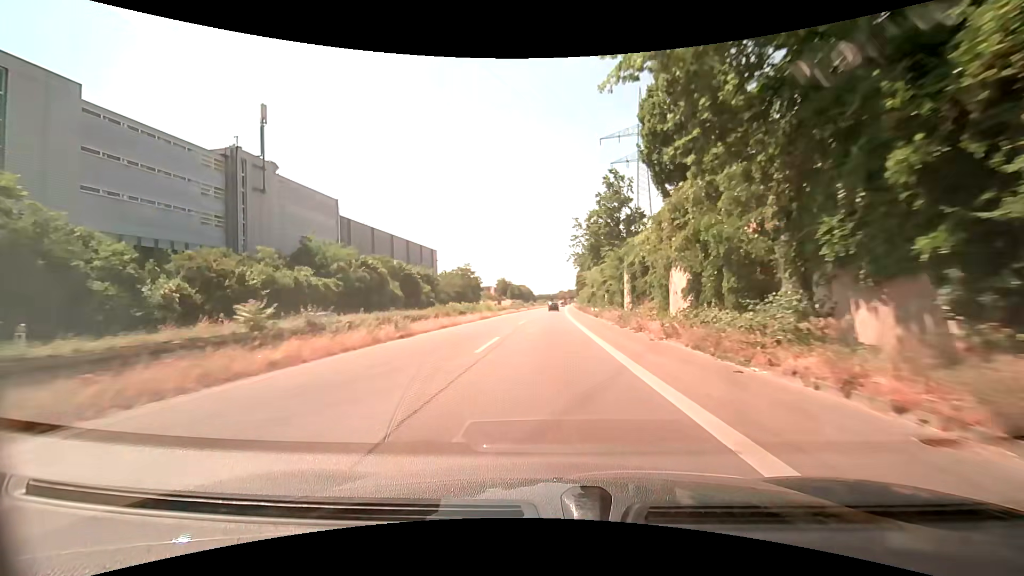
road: trunk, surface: asphalt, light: Day
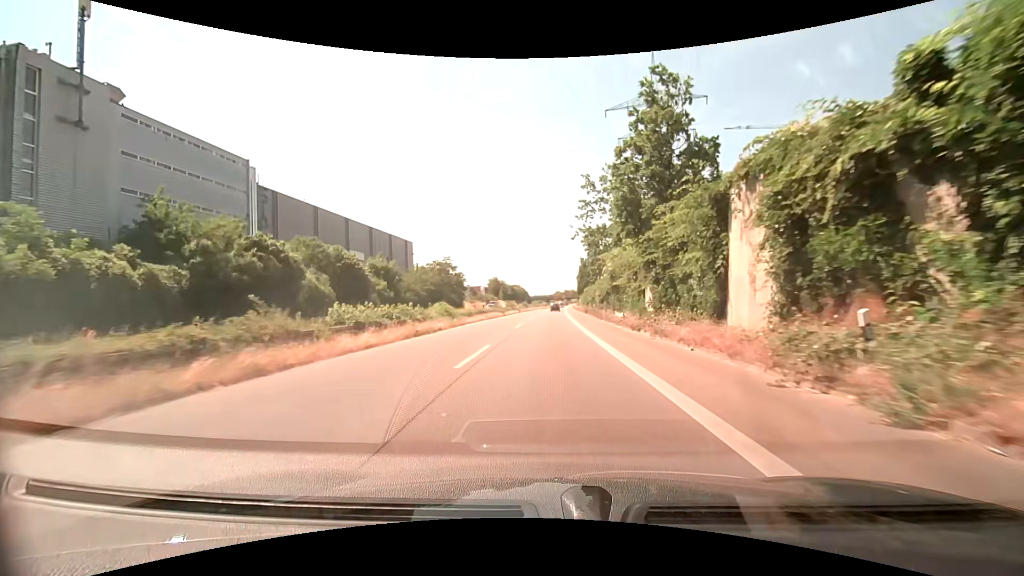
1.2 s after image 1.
(0.0, +21.0) m; 0°
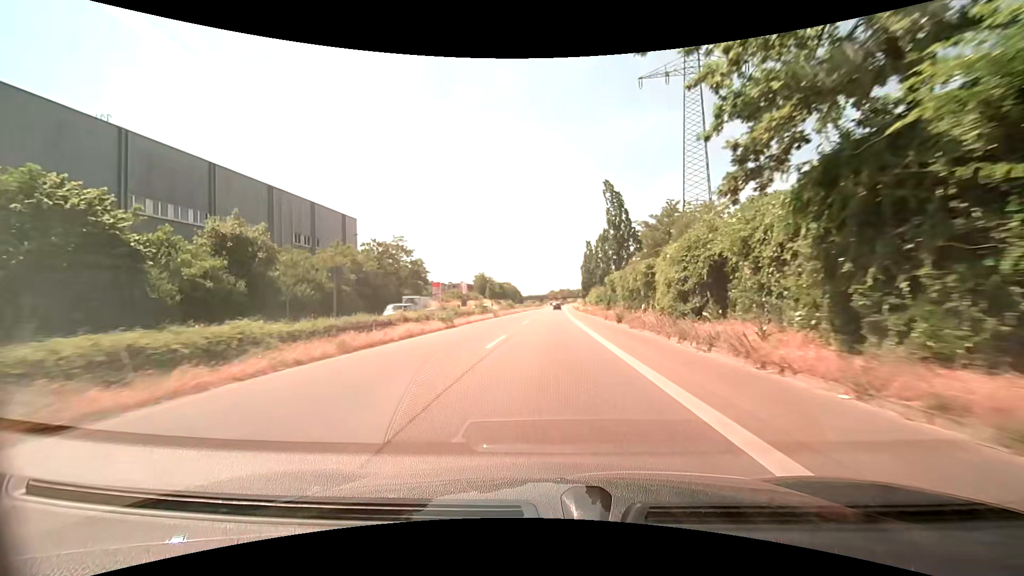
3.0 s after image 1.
(+0.3, +31.4) m; +1°
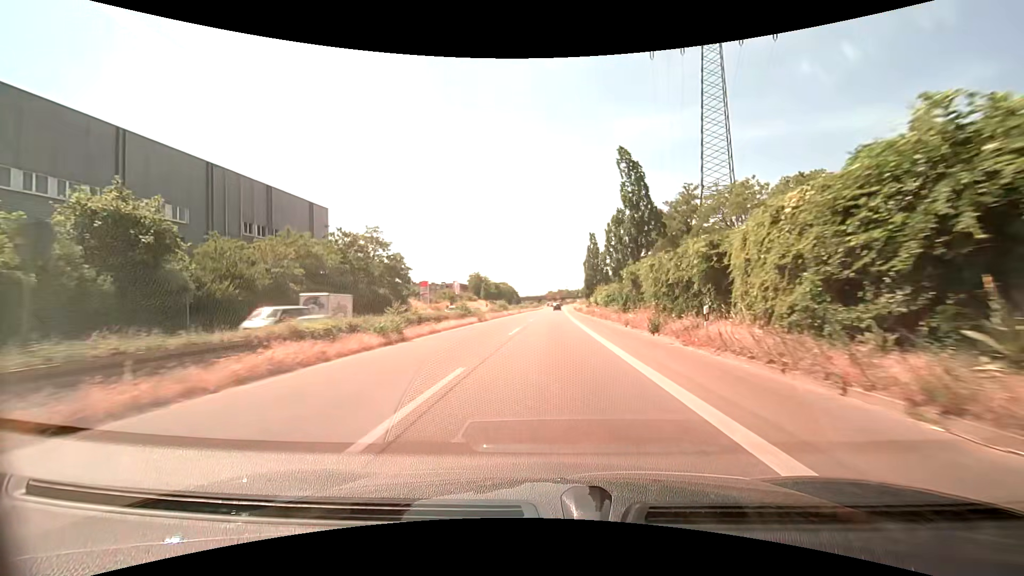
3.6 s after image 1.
(+0.1, +10.4) m; +1°
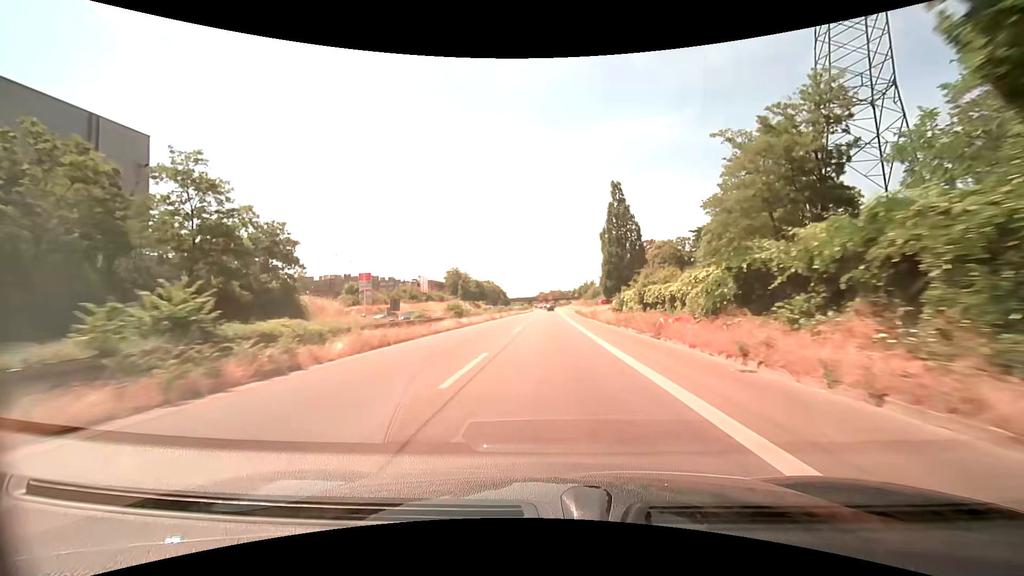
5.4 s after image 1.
(+0.1, +32.7) m; +1°
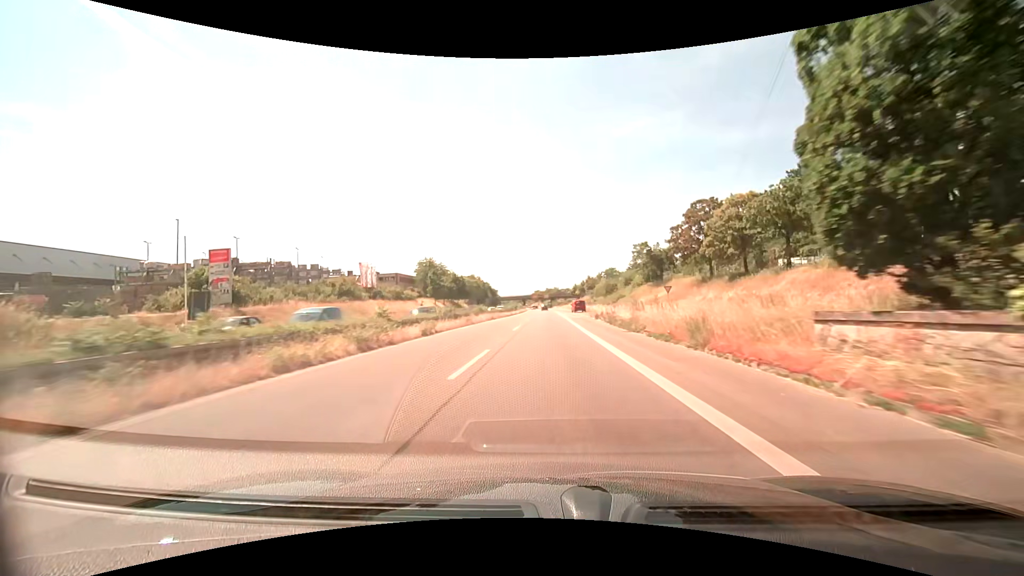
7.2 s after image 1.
(+0.2, +35.2) m; 0°
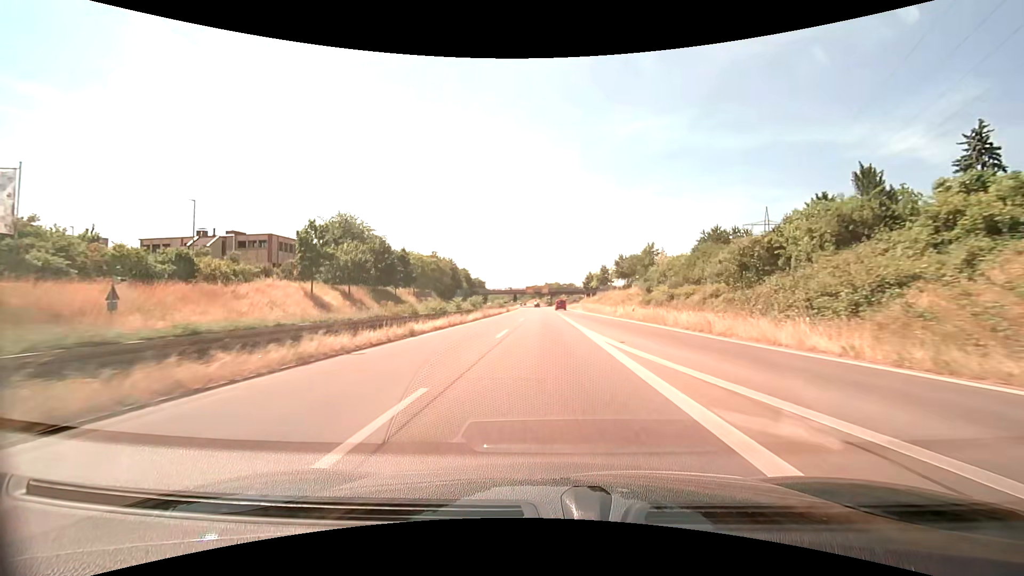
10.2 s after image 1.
(+0.3, +61.3) m; 0°
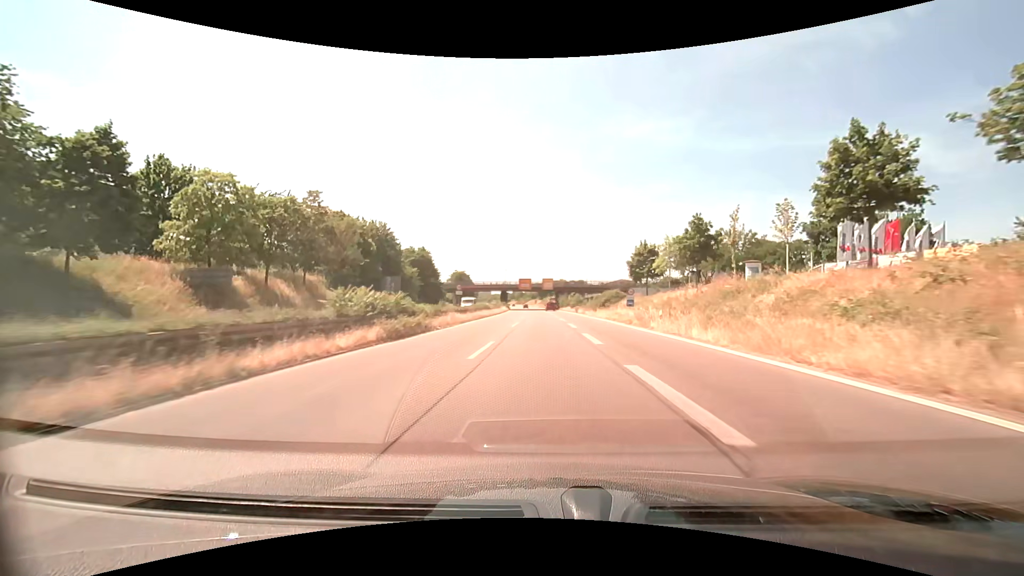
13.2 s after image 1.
(0.0, +61.8) m; 0°
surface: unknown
(0, +10) (0, +20) (0, +30) (0, +40) (0, +50) (0, +60) (-1, +70) (-1, +80) (-1, +90) (-2, +100) m
